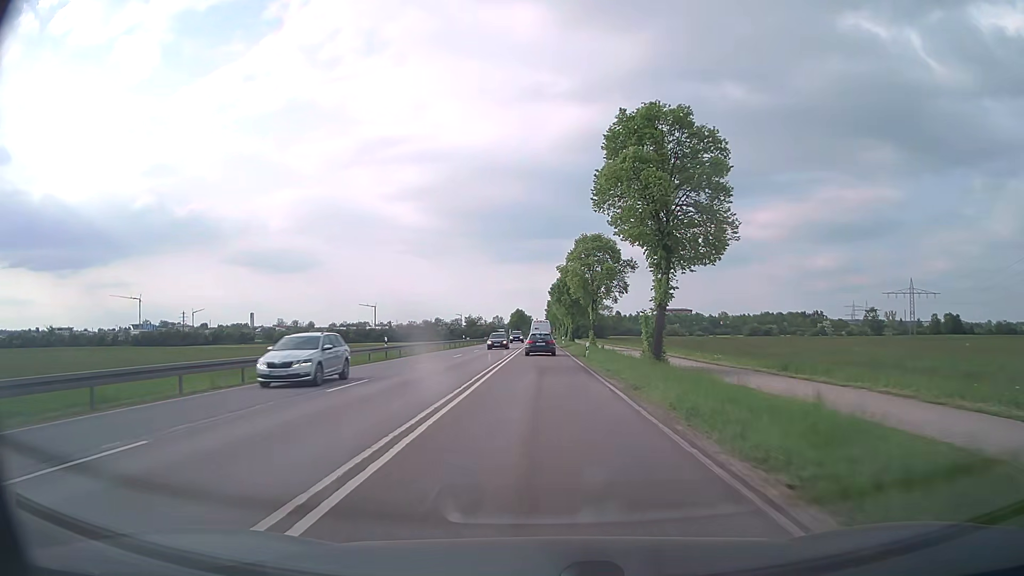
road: secondary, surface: asphalt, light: Day
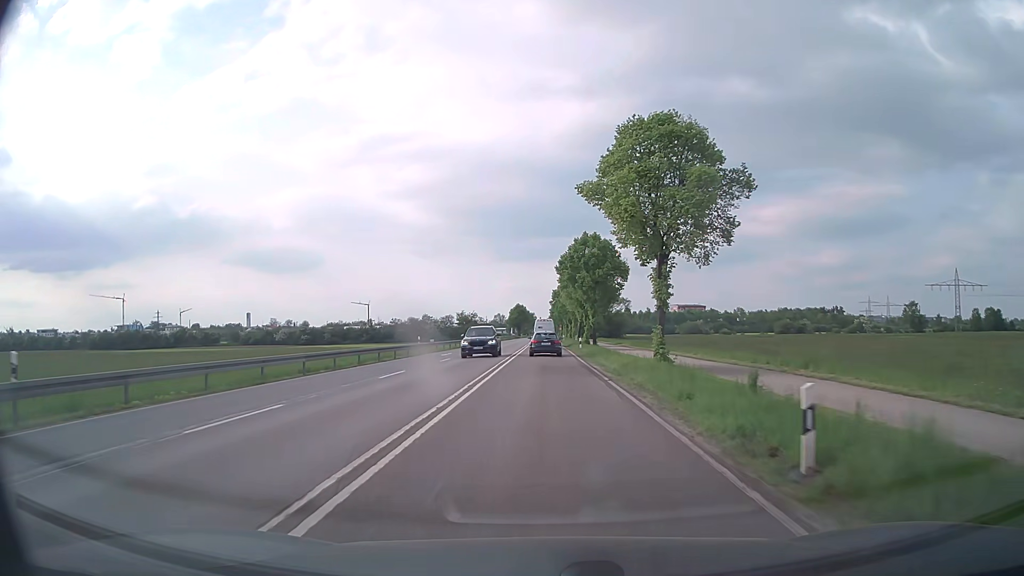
(-0.2, +30.8) m; -1°
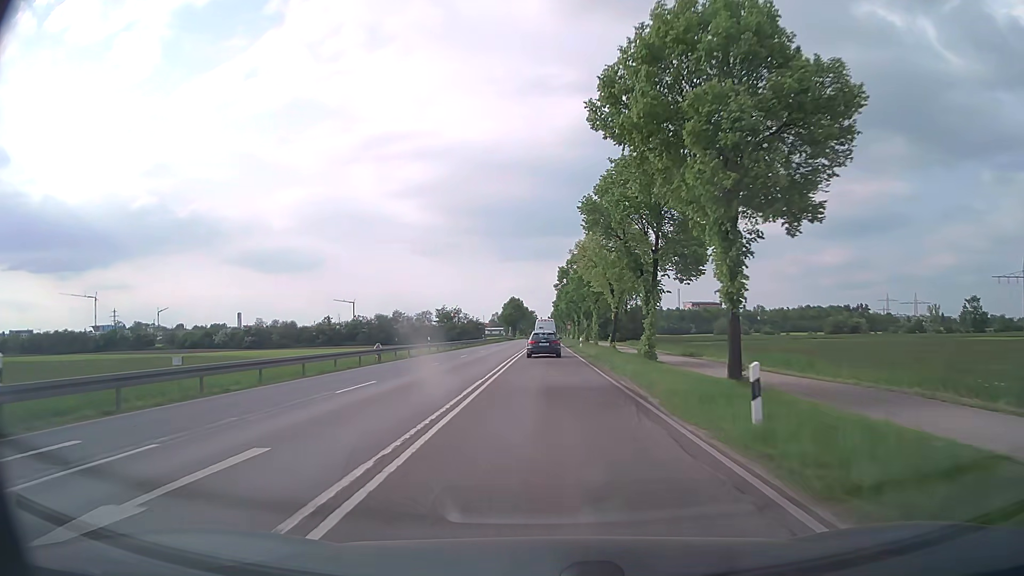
(0.0, +40.7) m; 0°
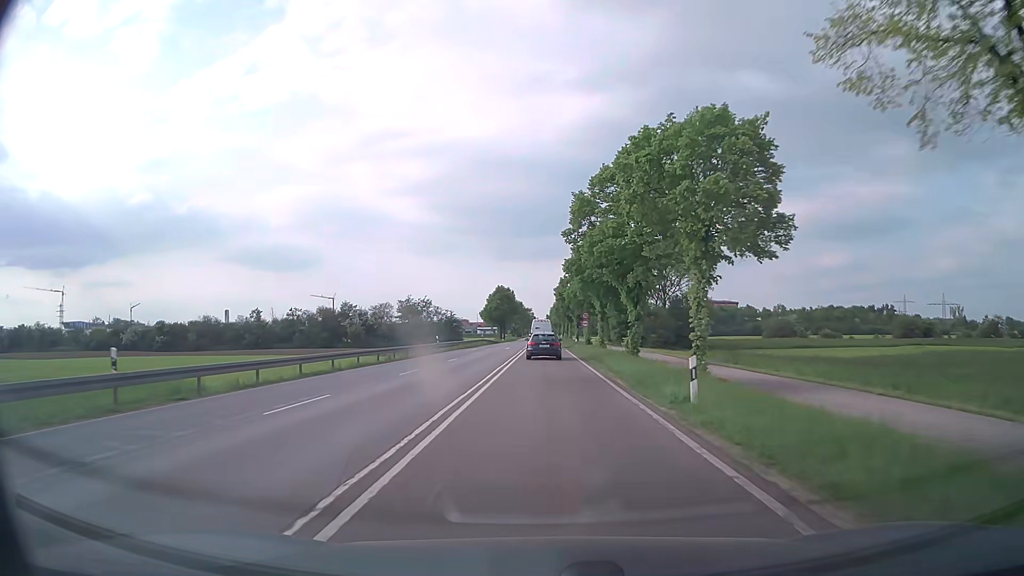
(+0.1, +40.2) m; 0°
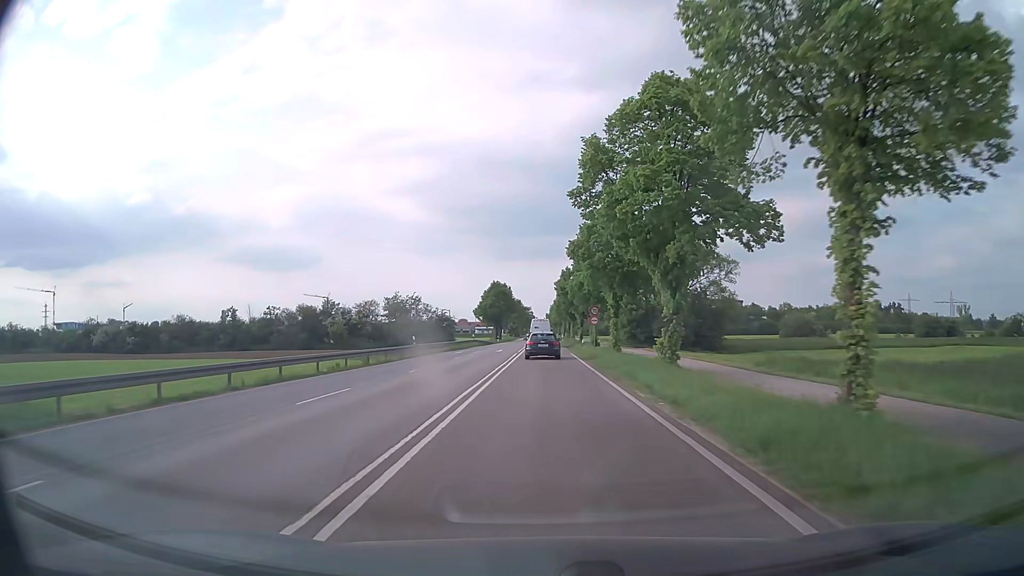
(+0.1, +10.1) m; 0°
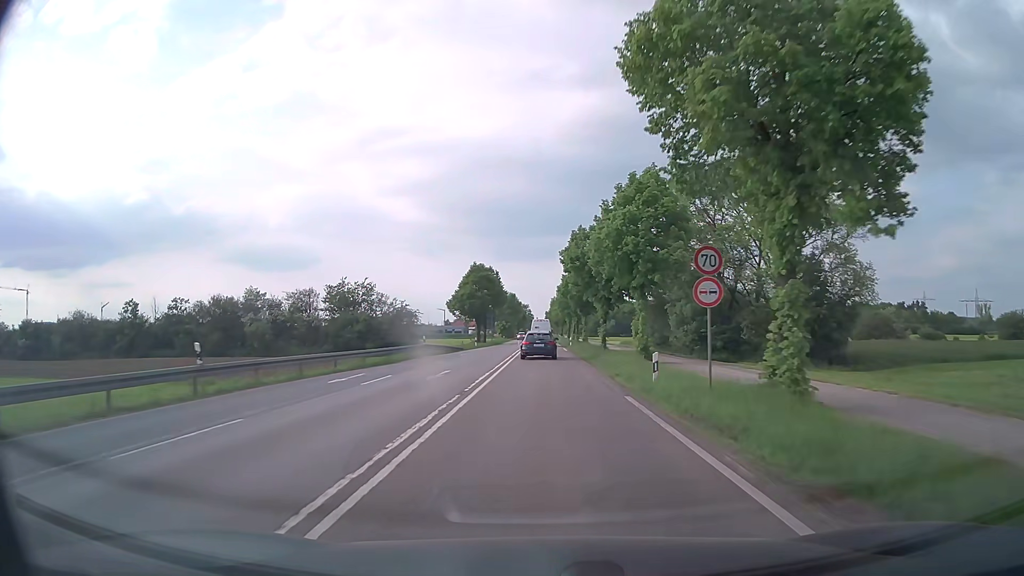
(0.0, +30.3) m; 0°
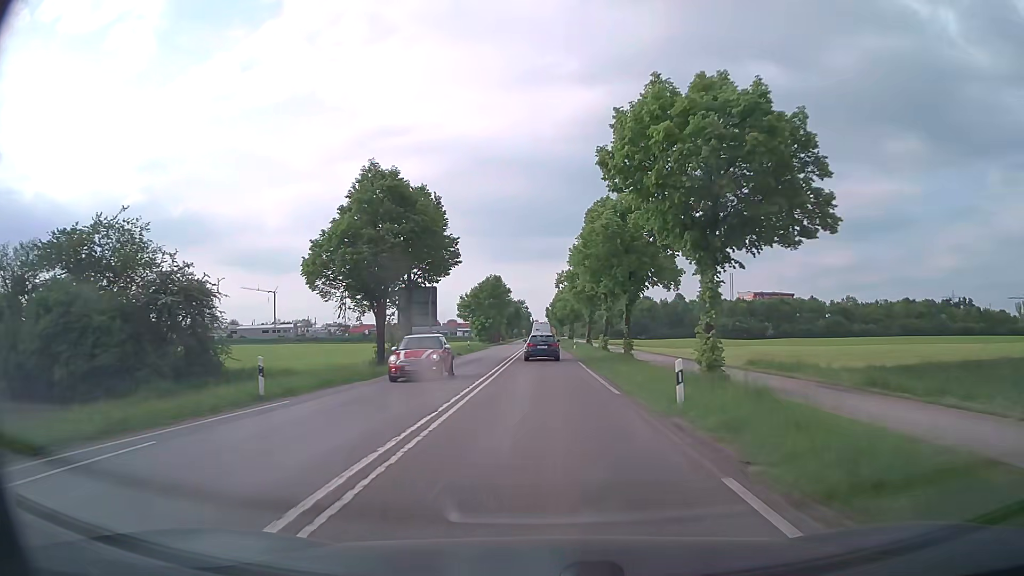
(0.0, +50.3) m; 0°
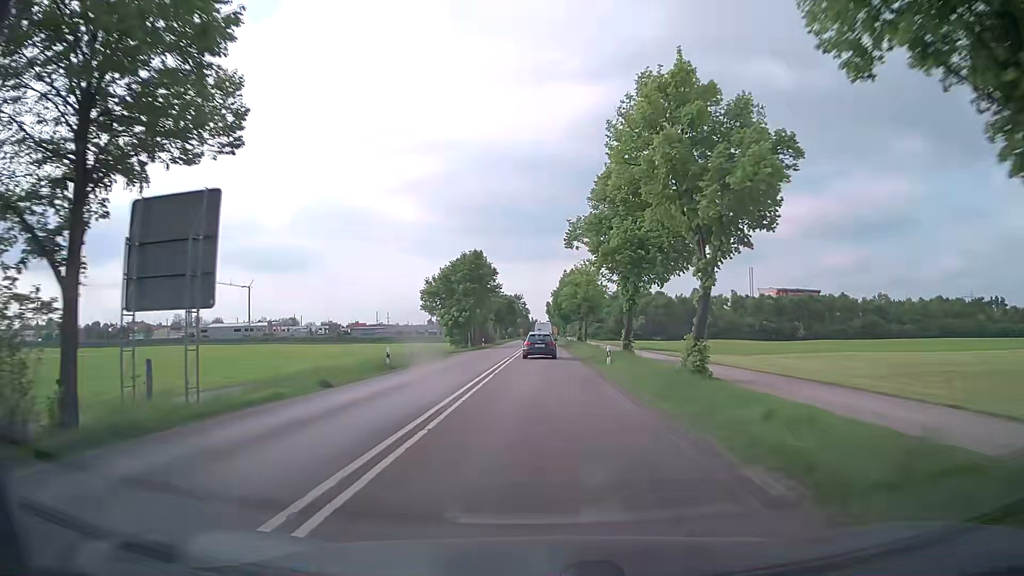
(0.0, +29.6) m; 0°
(0, +10) (0, +20) (0, +30) (0, +40) (0, +50) (0, +60) (0, +70) (0, +80) (0, +90) (0, +100) m
